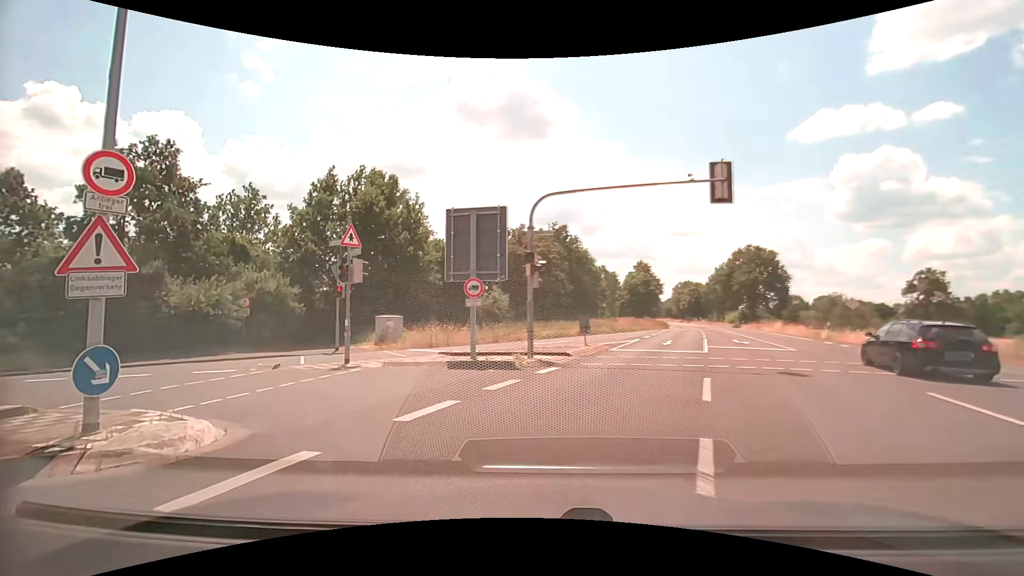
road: primary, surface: asphalt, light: Day
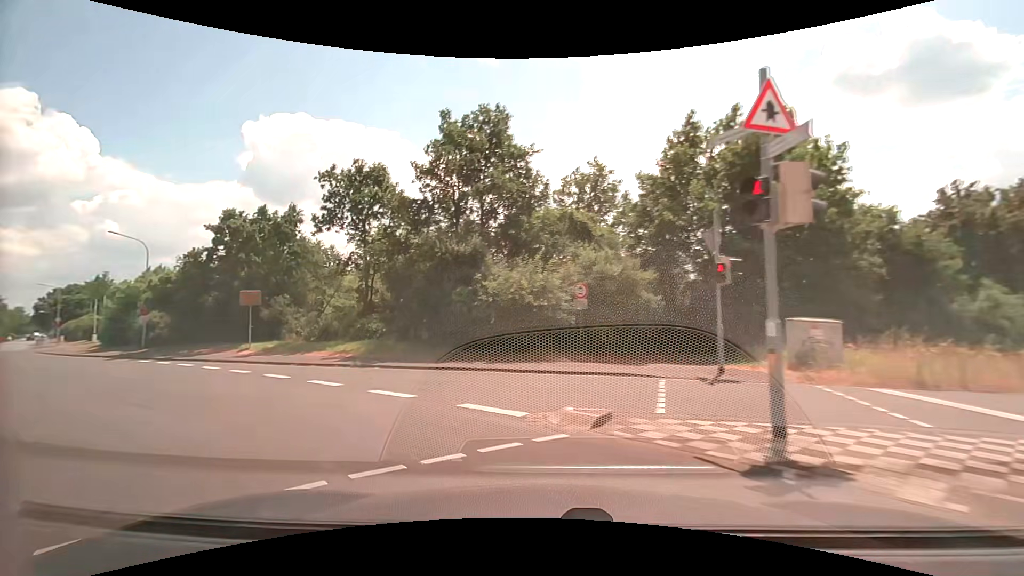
(-3.4, +9.5) m; -41°
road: unclassified
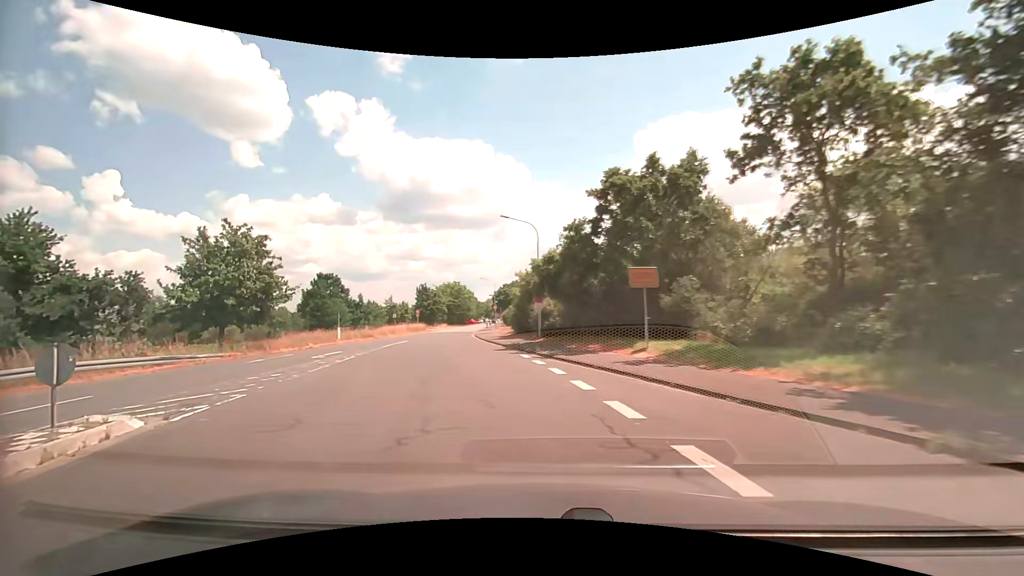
(-4.0, +9.8) m; -43°
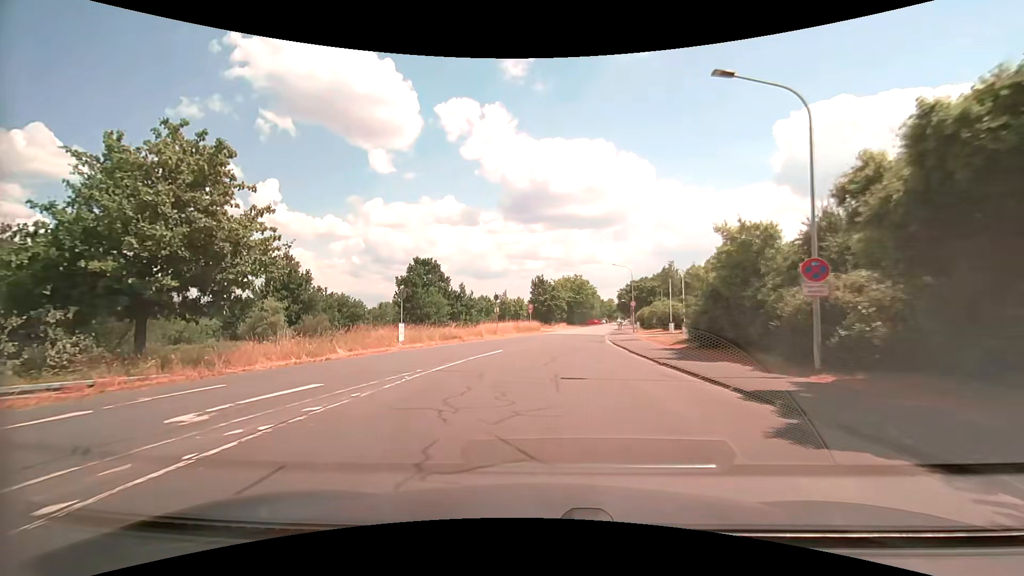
(-3.4, +17.2) m; -14°
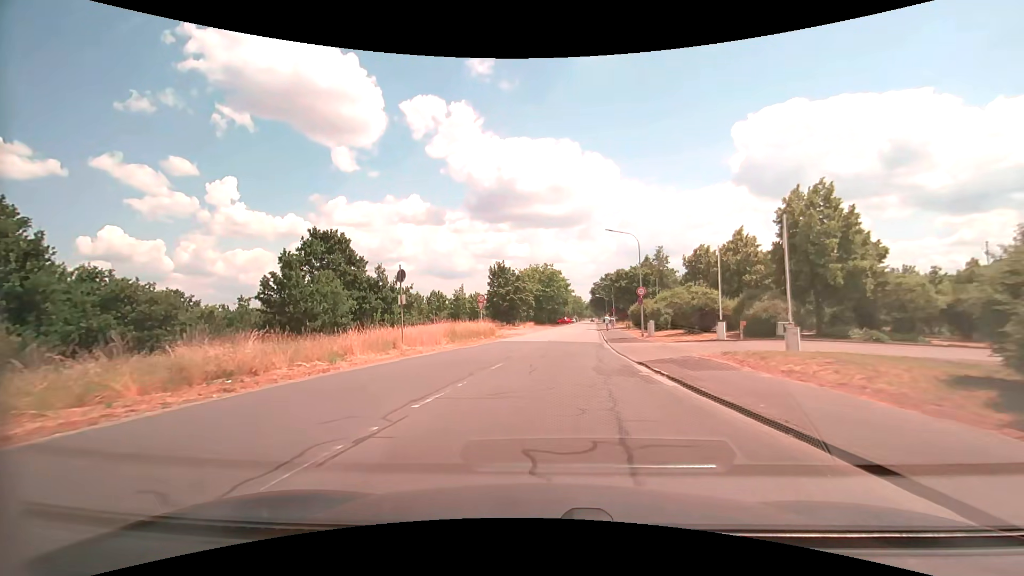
(+0.6, +21.1) m; +4°
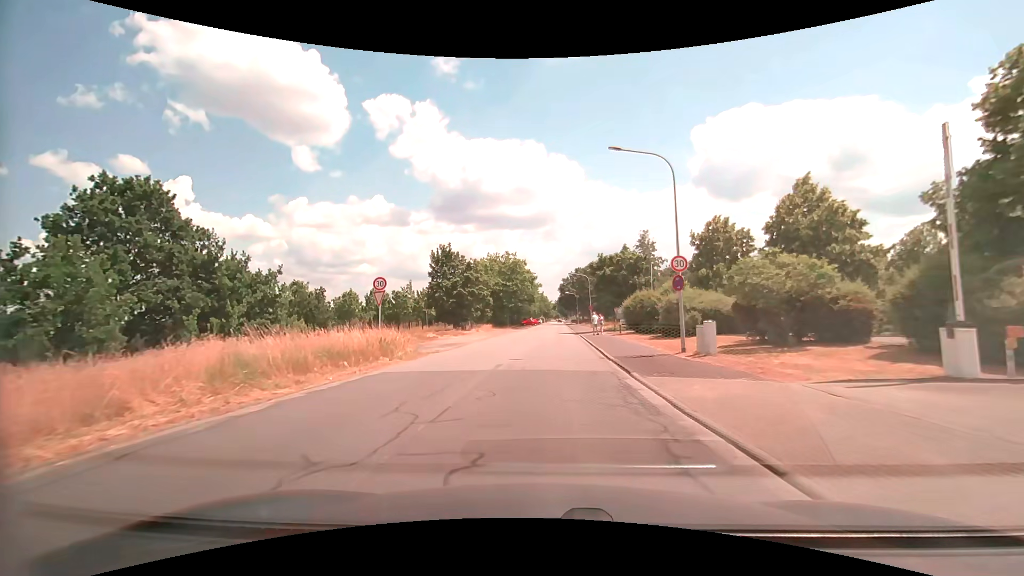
(+0.6, +17.4) m; +4°
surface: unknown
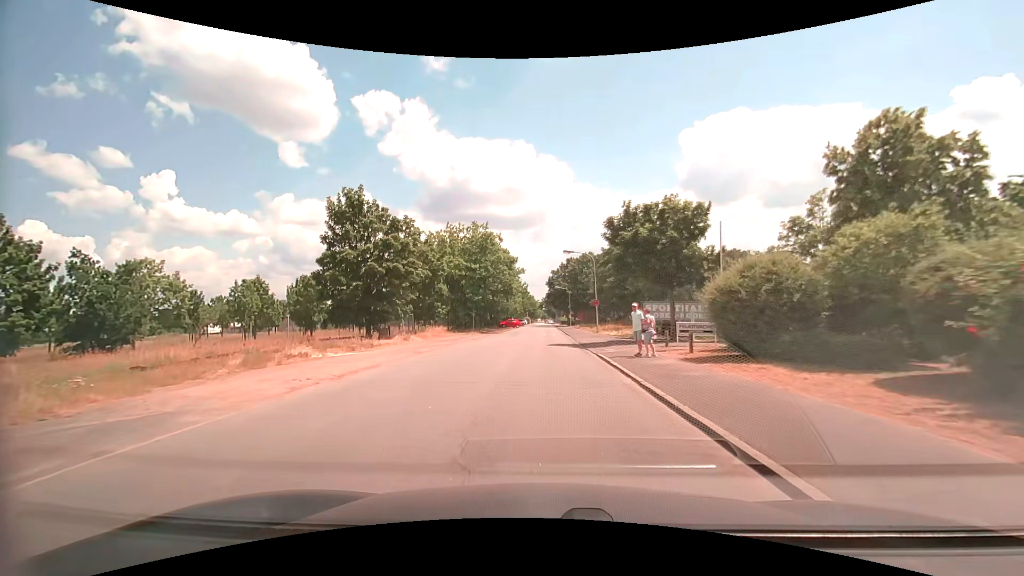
(+0.5, +23.1) m; +2°
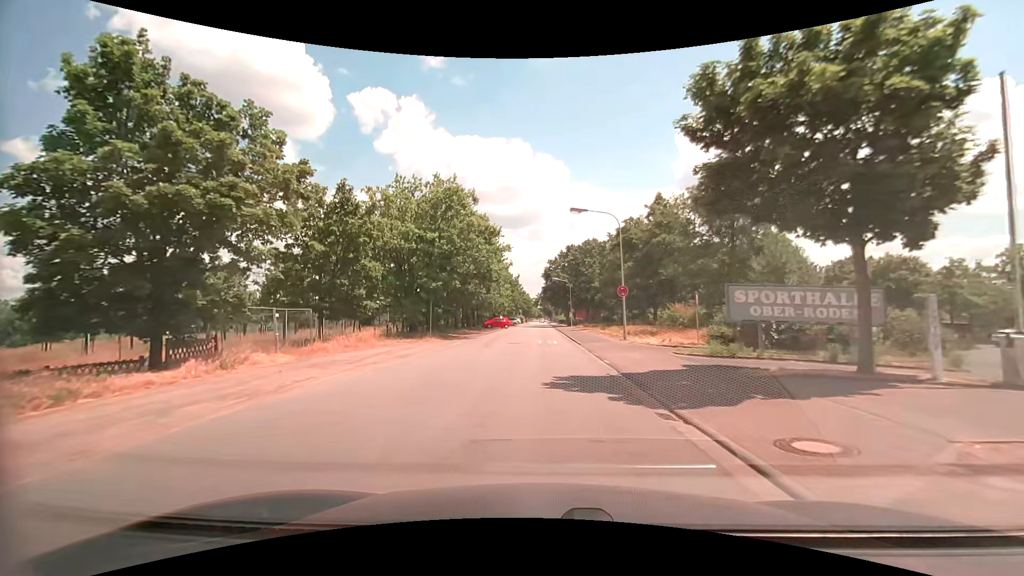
(-0.1, +17.1) m; 0°
(0, +10) (0, +20) (0, +30) (0, +40) (0, +50) (0, +60) (-1, +70) (-1, +80) (-1, +90) (-1, +100) m
